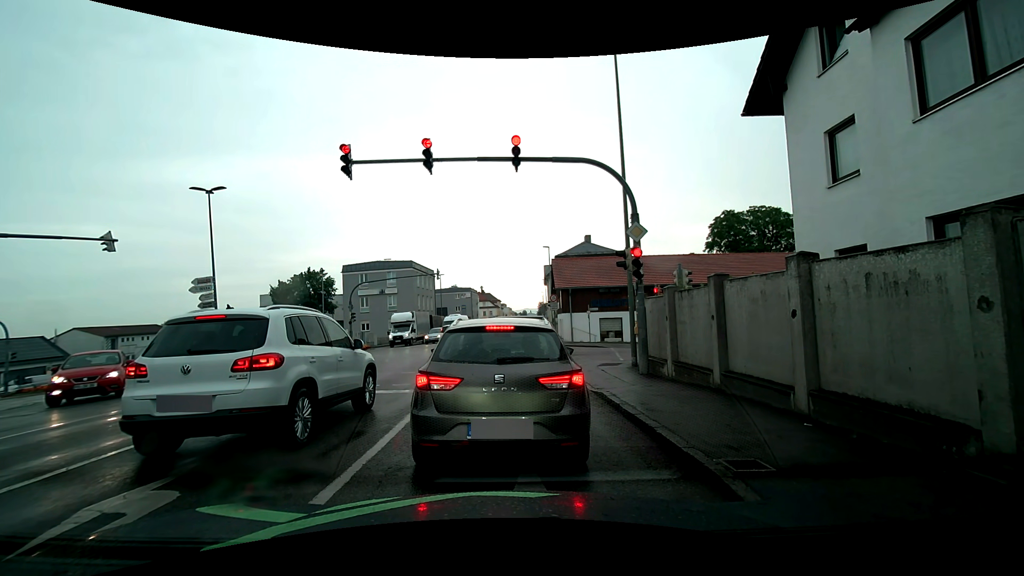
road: tertiary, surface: asphalt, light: Day
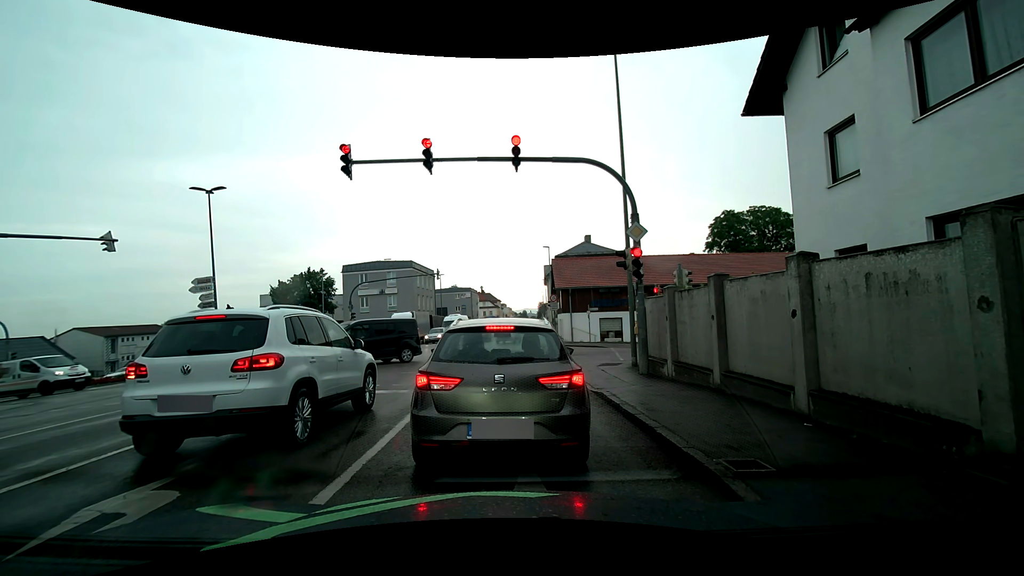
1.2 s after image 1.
(0.0, 0.0) m; 0°
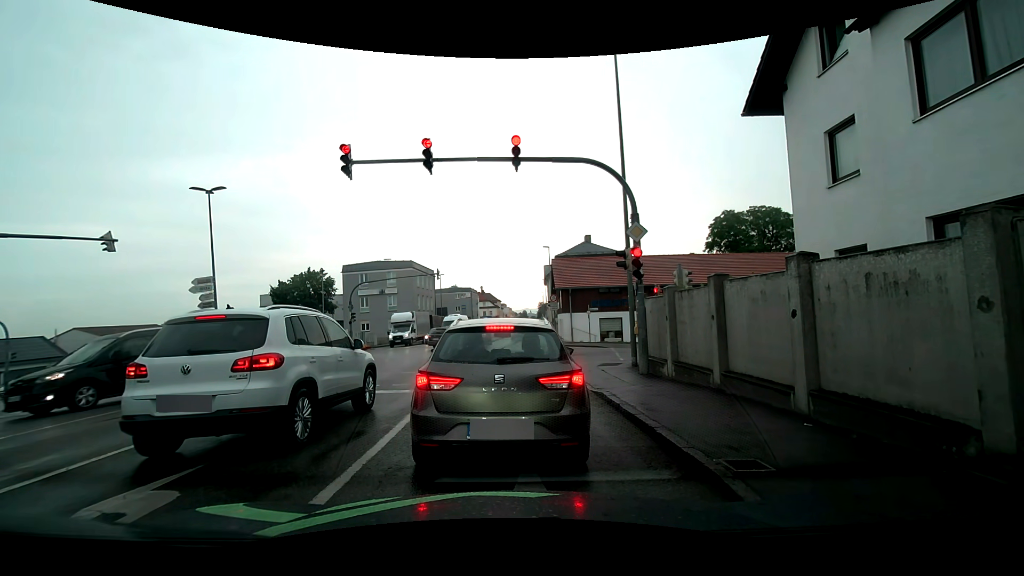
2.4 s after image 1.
(0.0, 0.0) m; 0°
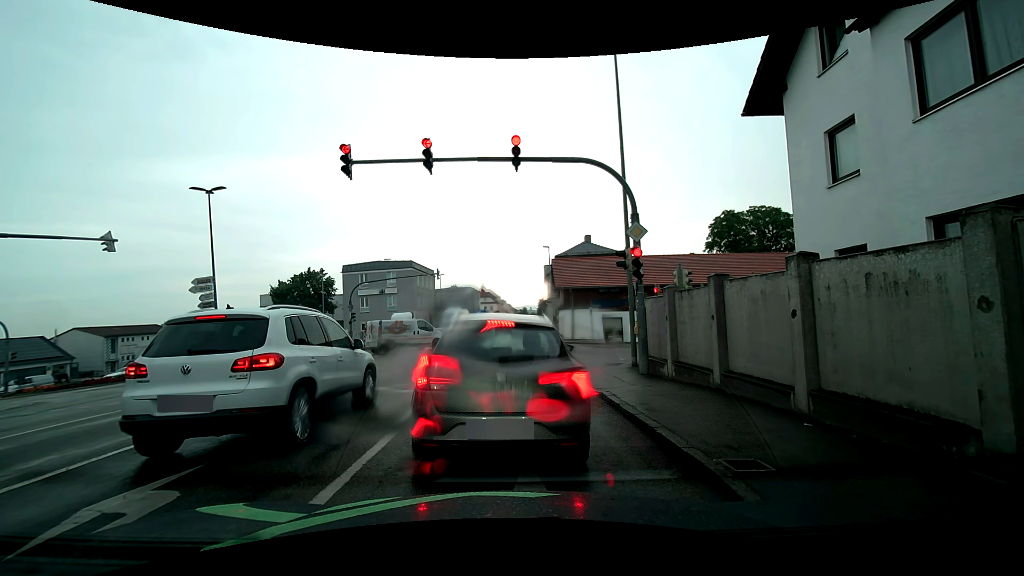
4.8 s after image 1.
(0.0, 0.0) m; 0°
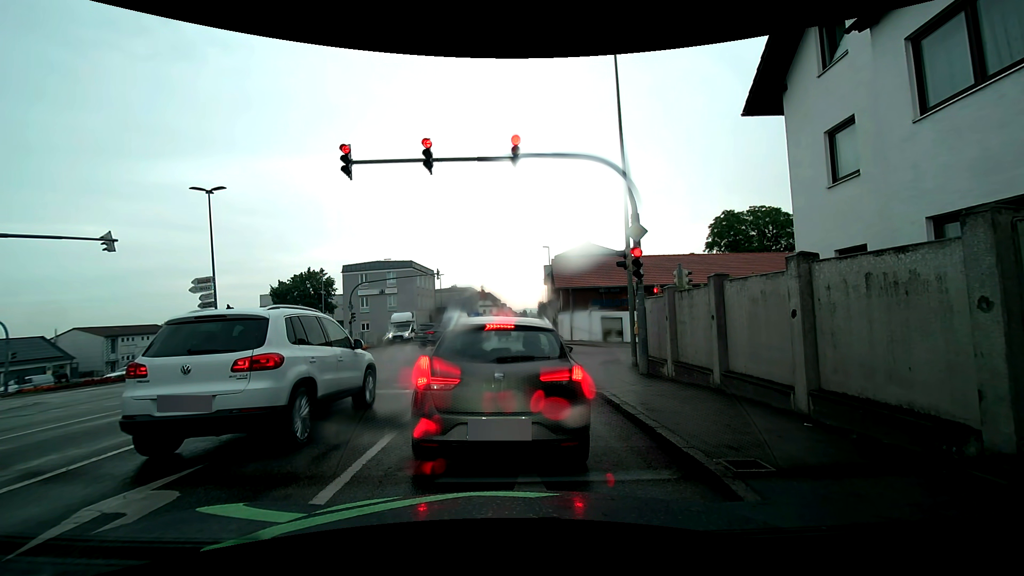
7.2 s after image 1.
(0.0, 0.0) m; 0°
(0, +10) (0, +20) (0, +30) (0, +40) (0, +50) (0, +60) (+1, +70) (+1, +80) (+1, +90) (0, +100) m
